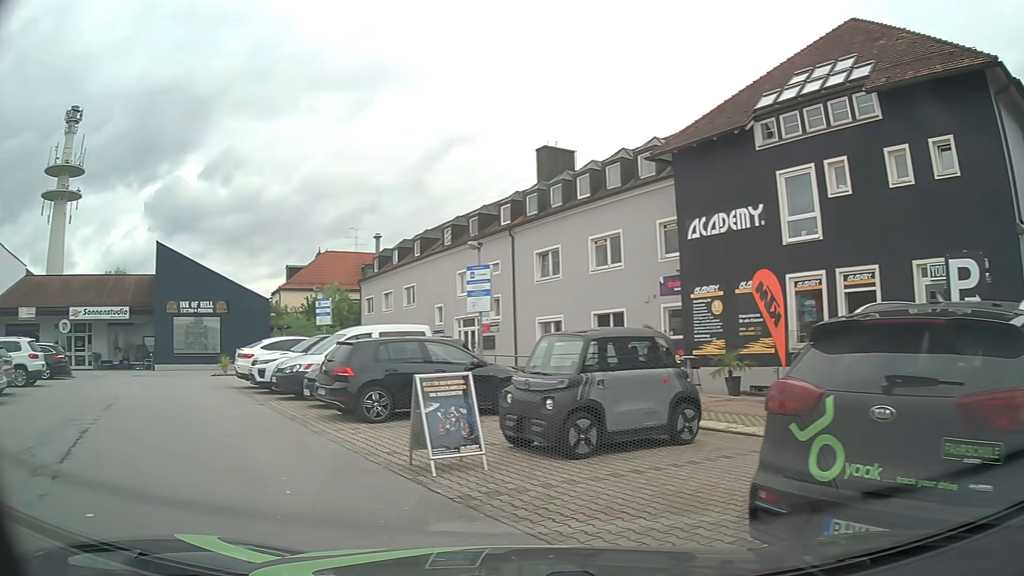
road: service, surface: asphalt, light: Day
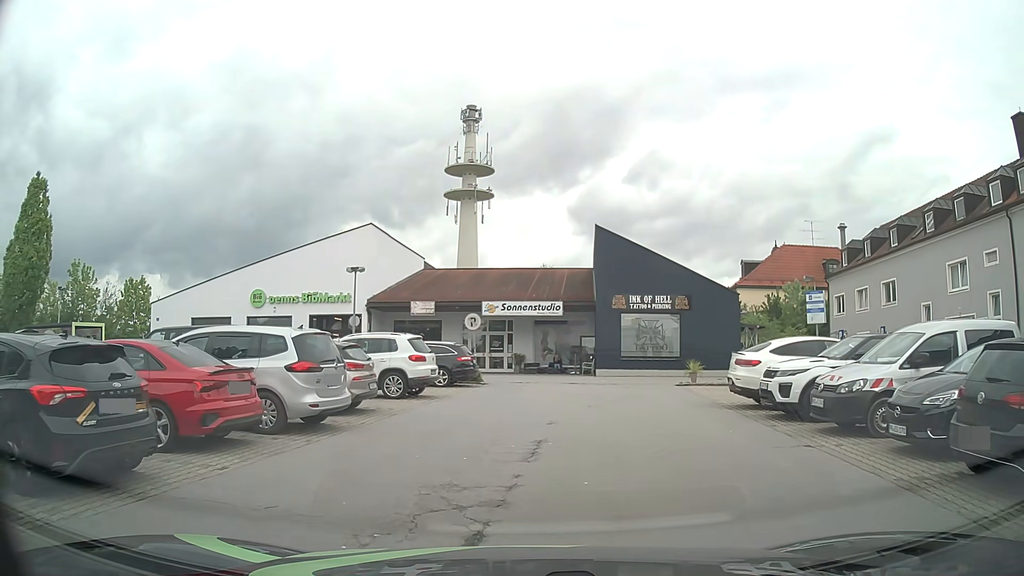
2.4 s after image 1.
(-3.0, +5.9) m; -39°
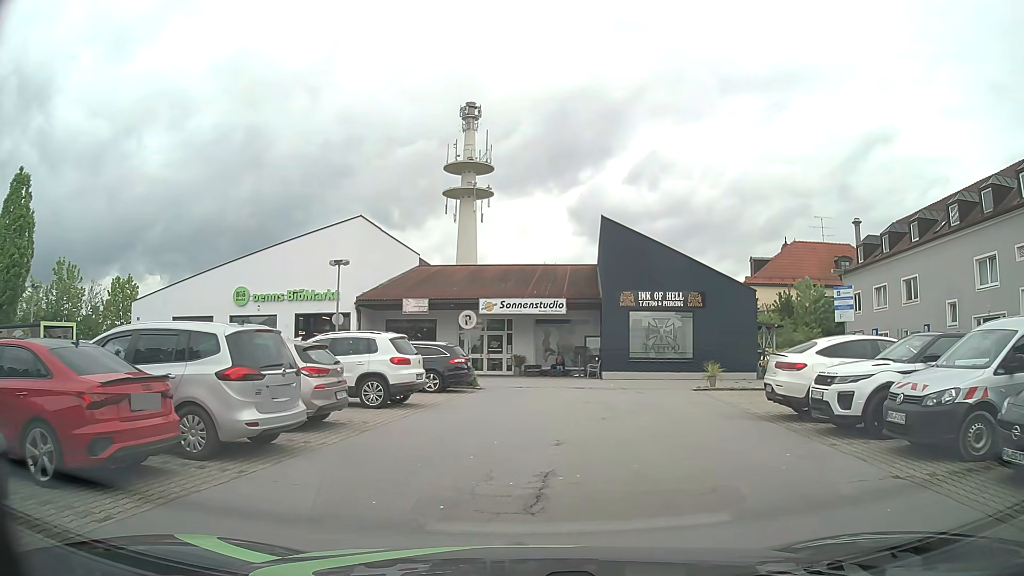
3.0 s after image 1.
(0.0, +2.6) m; +1°
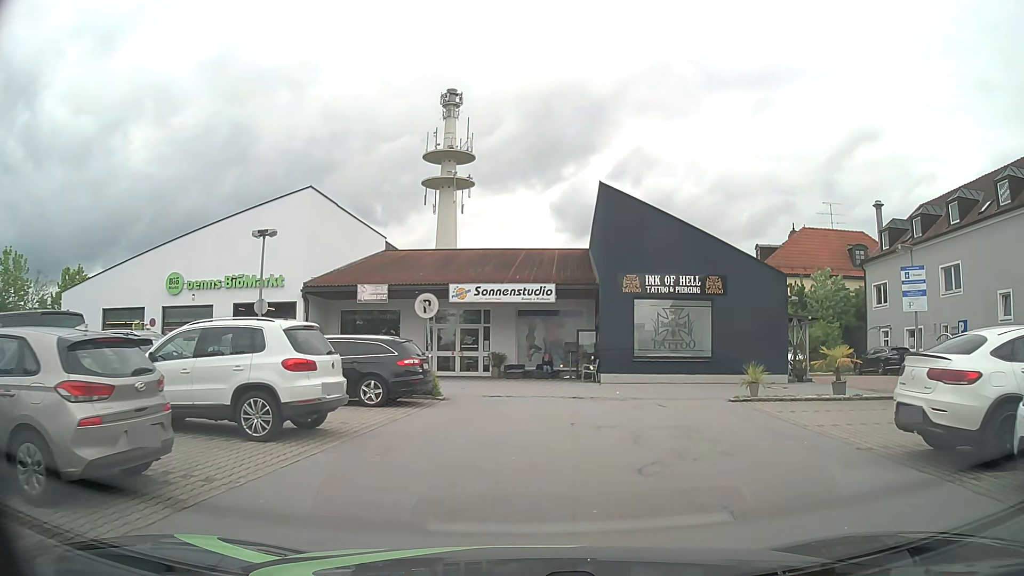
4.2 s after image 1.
(0.0, +5.8) m; +4°
